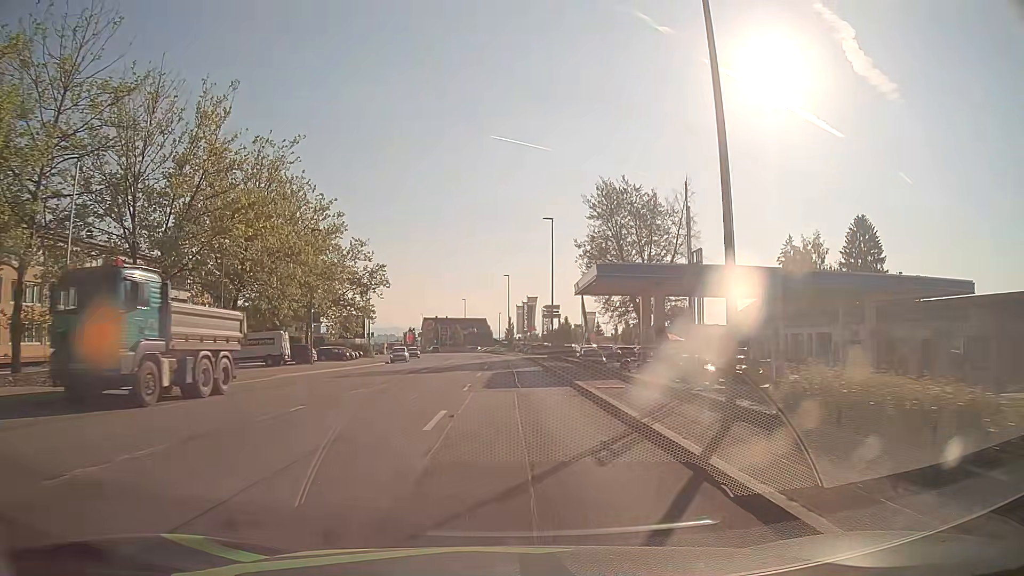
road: tertiary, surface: asphalt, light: Day
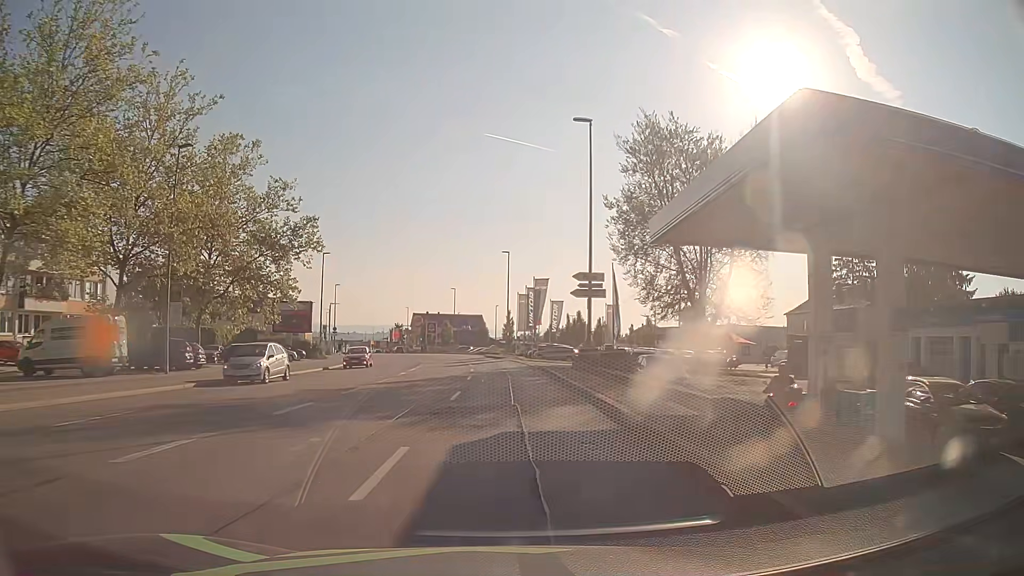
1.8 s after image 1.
(-0.1, +22.8) m; 0°
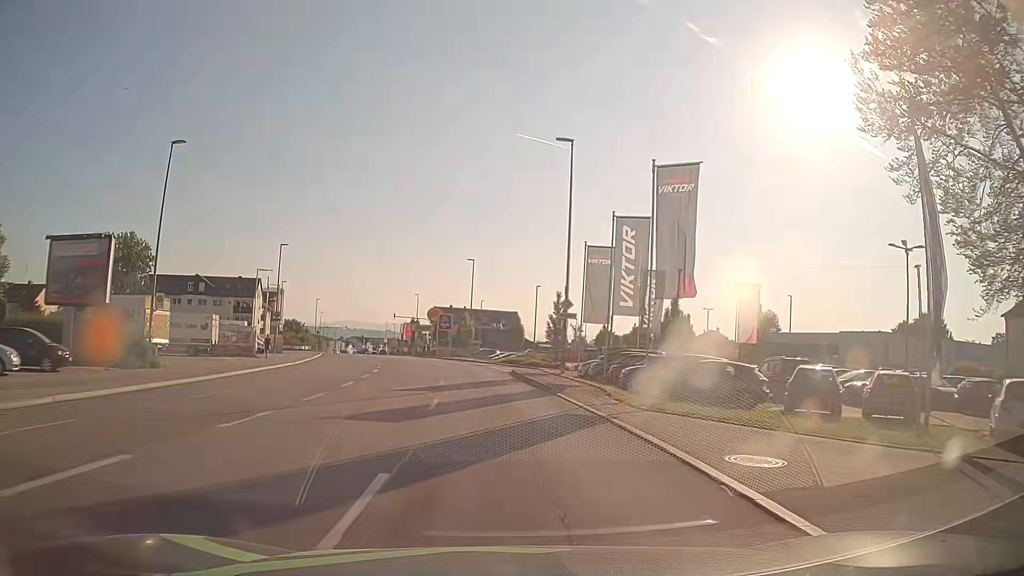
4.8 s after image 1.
(-0.8, +38.0) m; -4°
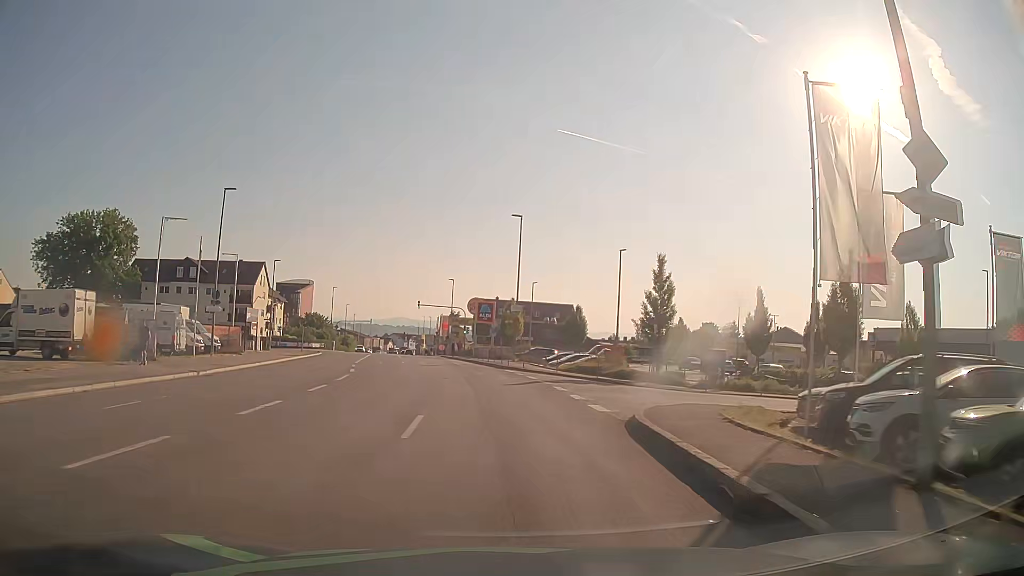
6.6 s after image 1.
(-0.7, +22.8) m; -4°
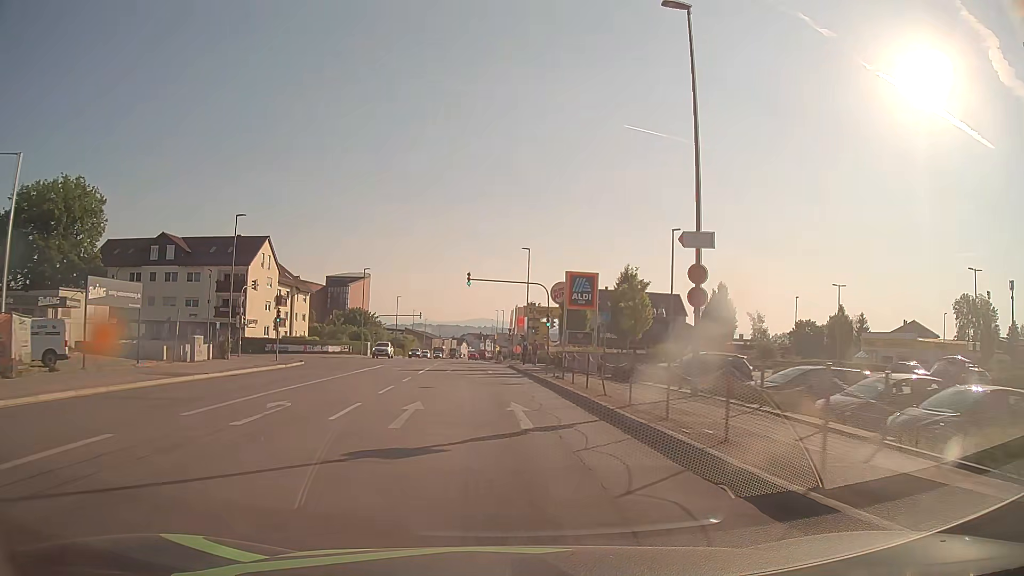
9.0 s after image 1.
(-1.8, +30.5) m; -7°
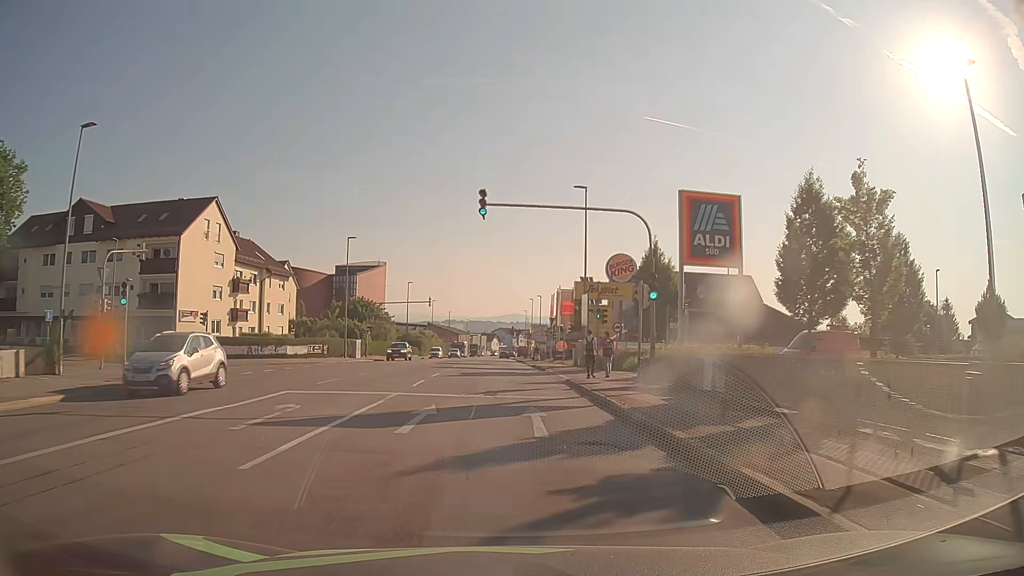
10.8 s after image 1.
(-0.7, +23.1) m; -3°
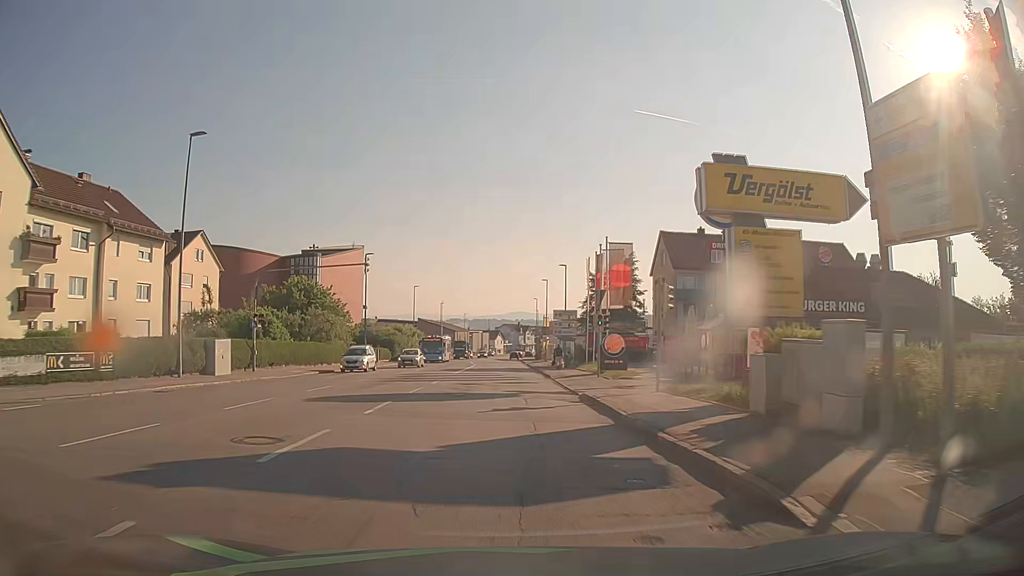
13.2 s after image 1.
(-0.1, +30.9) m; 0°
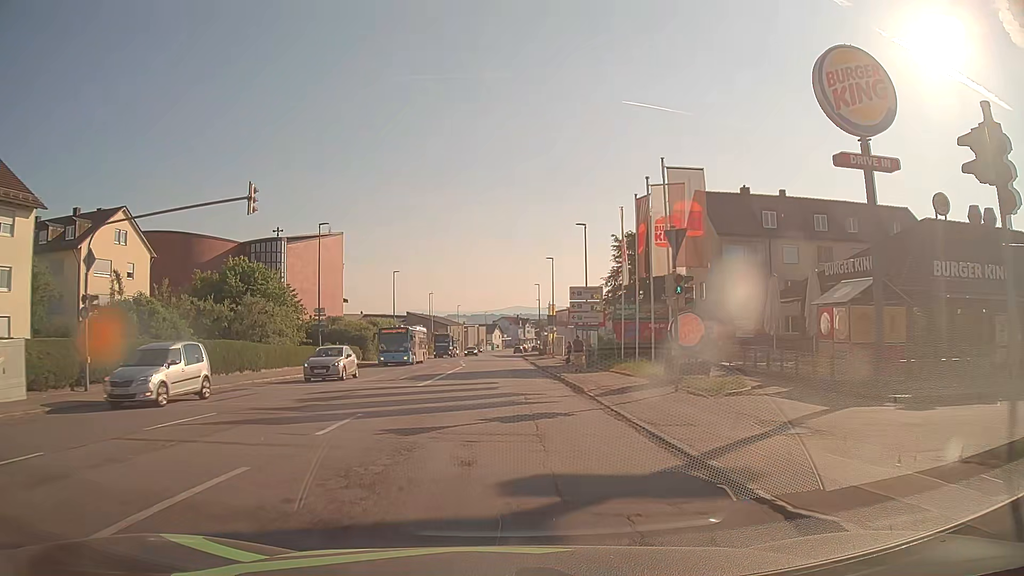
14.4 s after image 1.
(-0.1, +15.5) m; 0°
(0, +10) (0, +20) (0, +30) (0, +40) (0, +50) (0, +60) (0, +70) (0, +80) (0, +90) (0, +100) m
